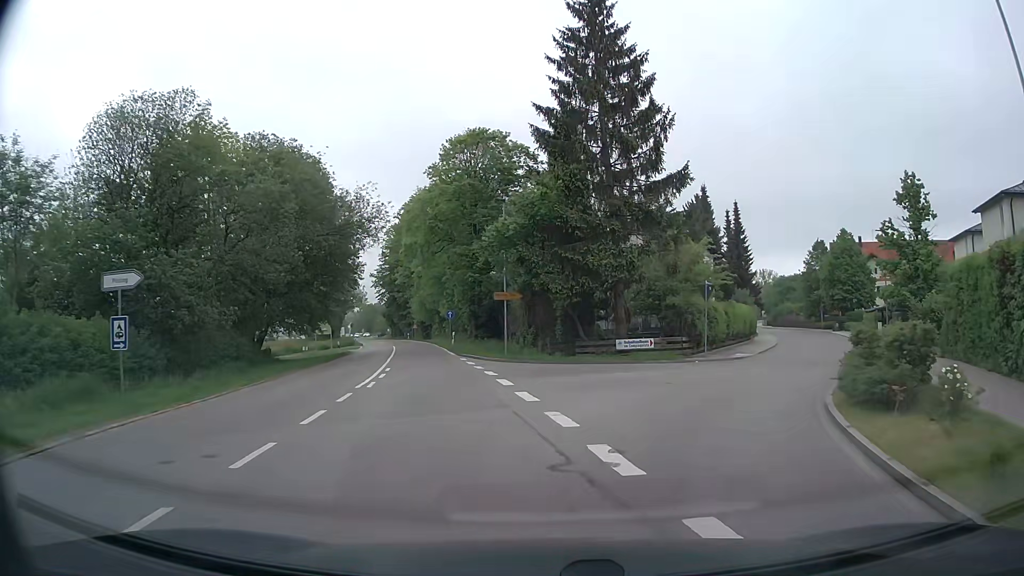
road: tertiary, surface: asphalt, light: Day
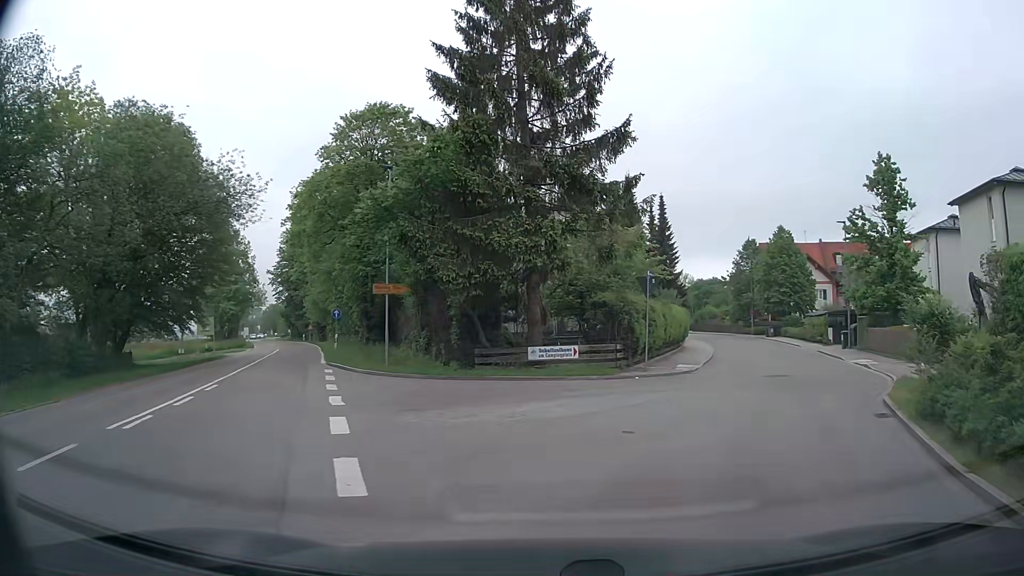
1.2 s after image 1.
(+0.3, +6.5) m; +8°
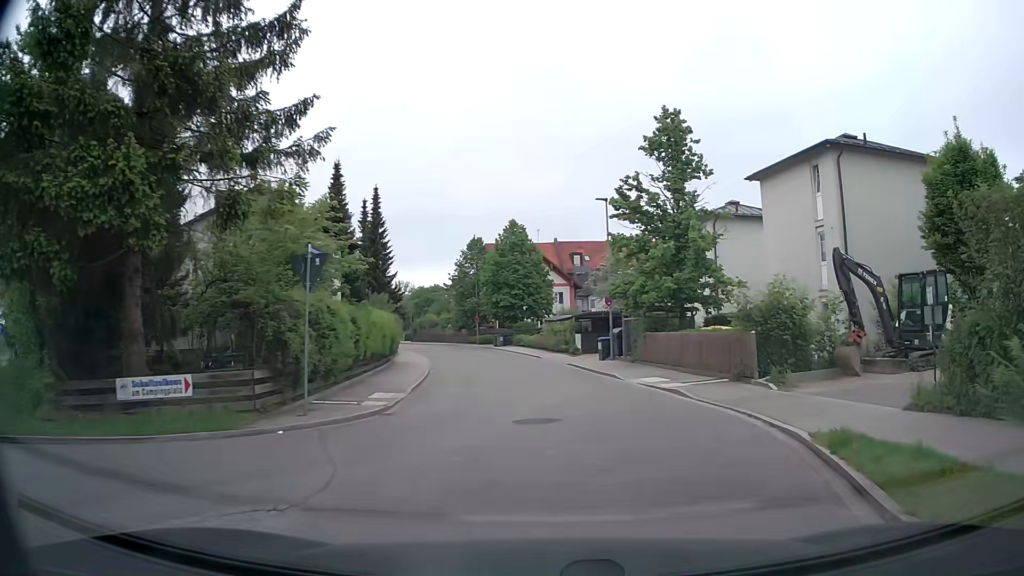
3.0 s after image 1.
(+1.8, +8.6) m; +23°
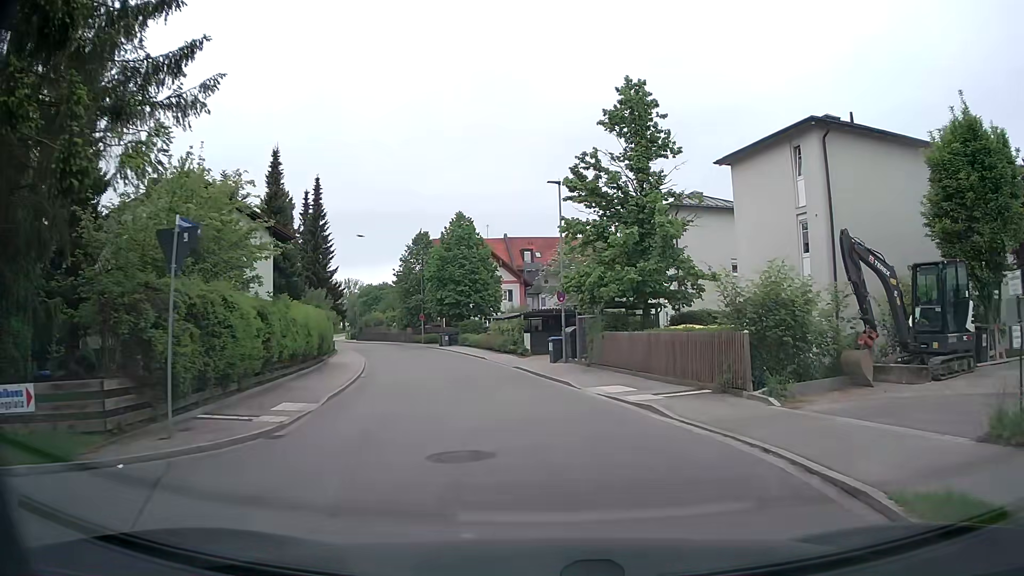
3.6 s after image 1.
(+0.1, +3.3) m; +4°
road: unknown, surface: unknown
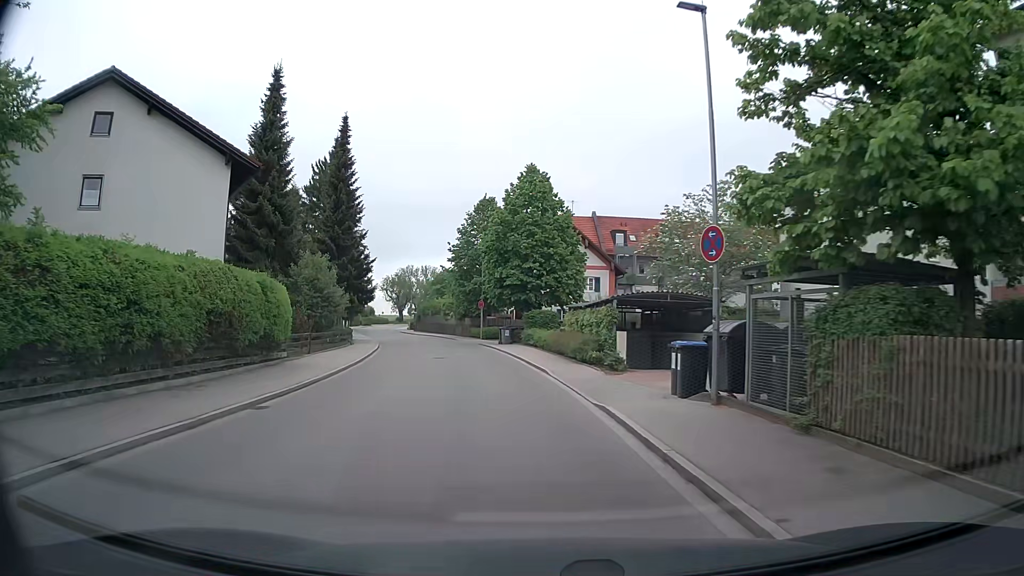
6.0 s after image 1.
(-0.2, +14.9) m; -6°
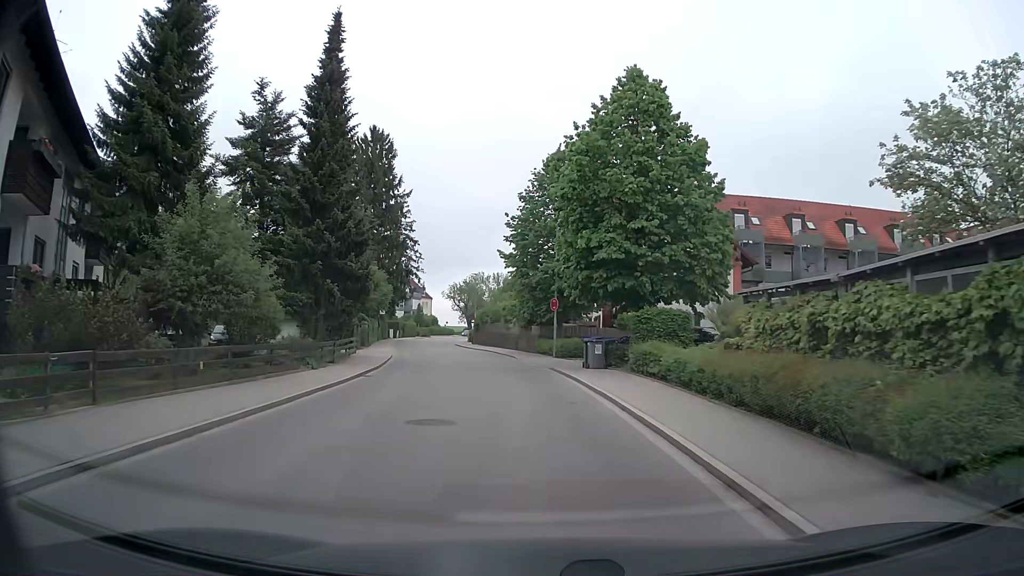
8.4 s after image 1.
(-1.4, +17.4) m; -7°
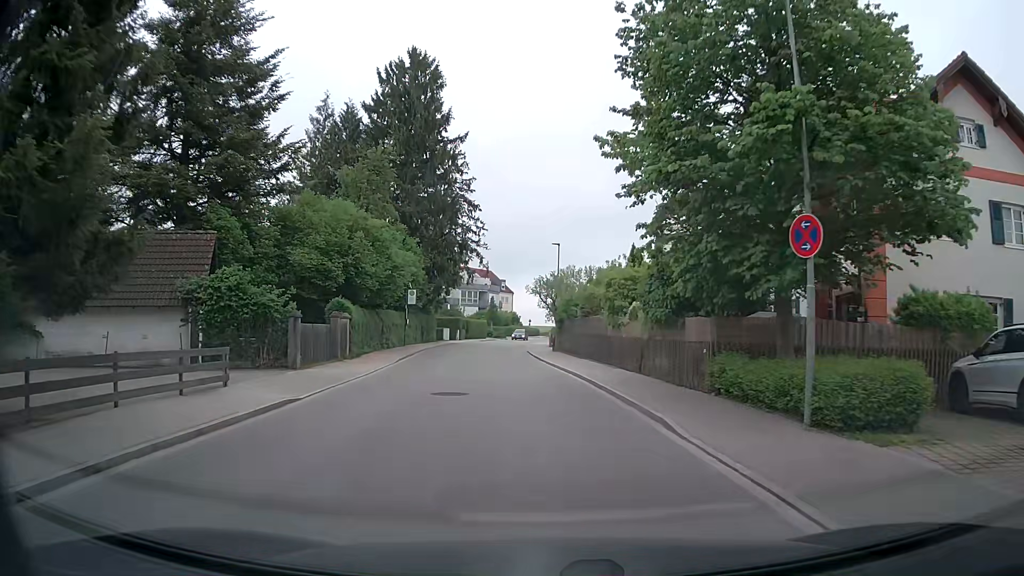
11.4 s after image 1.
(-1.6, +23.8) m; -7°
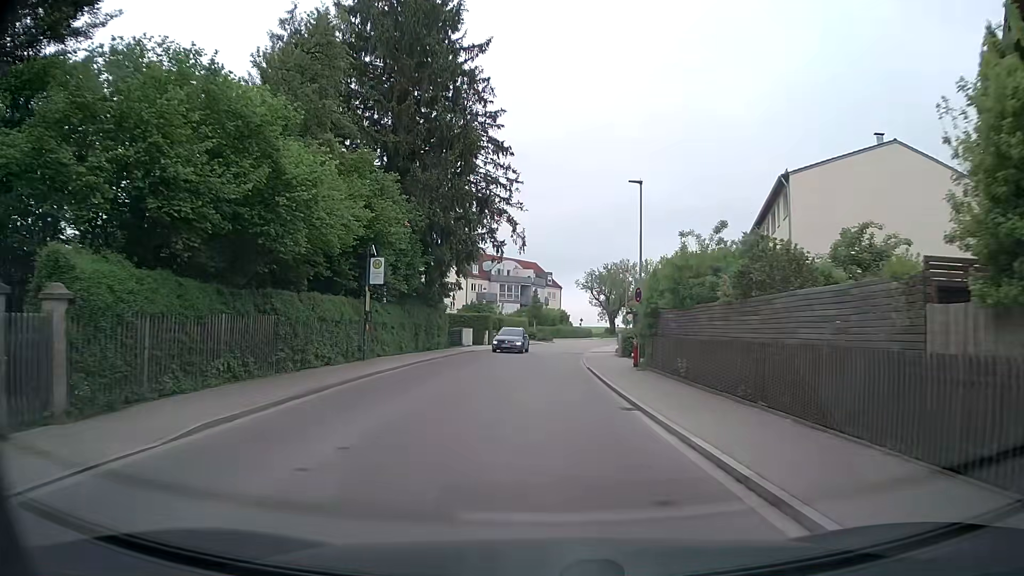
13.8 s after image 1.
(-1.0, +19.2) m; -4°
(0, +10) (0, +20) (0, +30) (0, +40) (+1, +50) (+3, +60) (+4, +70) (+6, +79) (+12, +87) (+22, +90) m
